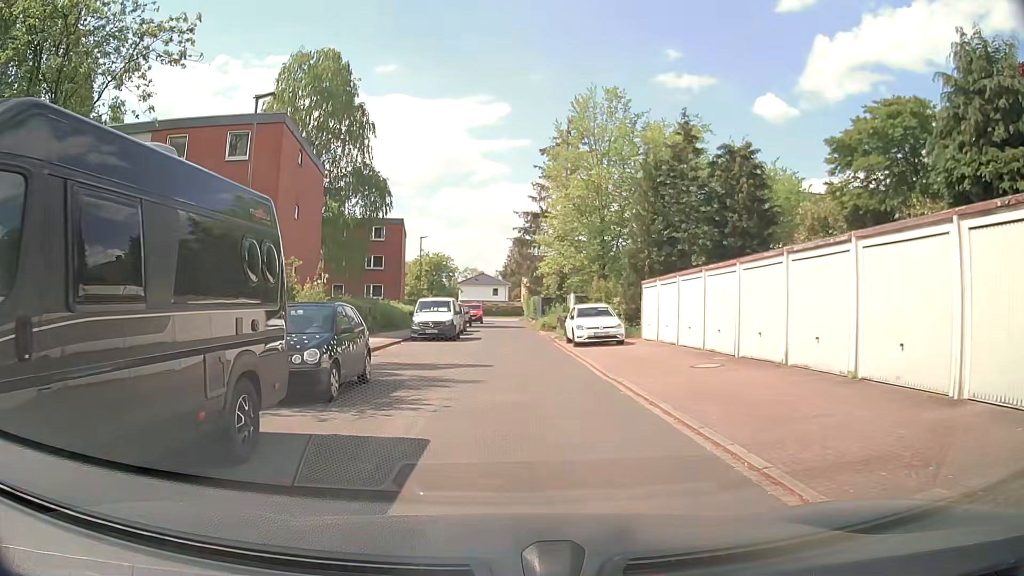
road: residential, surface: asphalt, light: Day
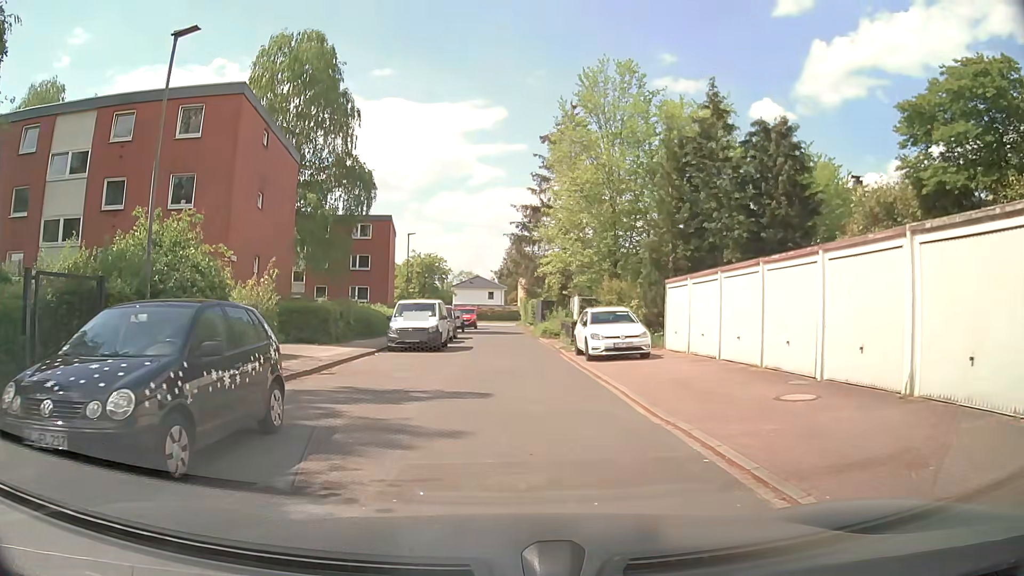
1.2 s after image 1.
(+0.1, +4.9) m; +1°
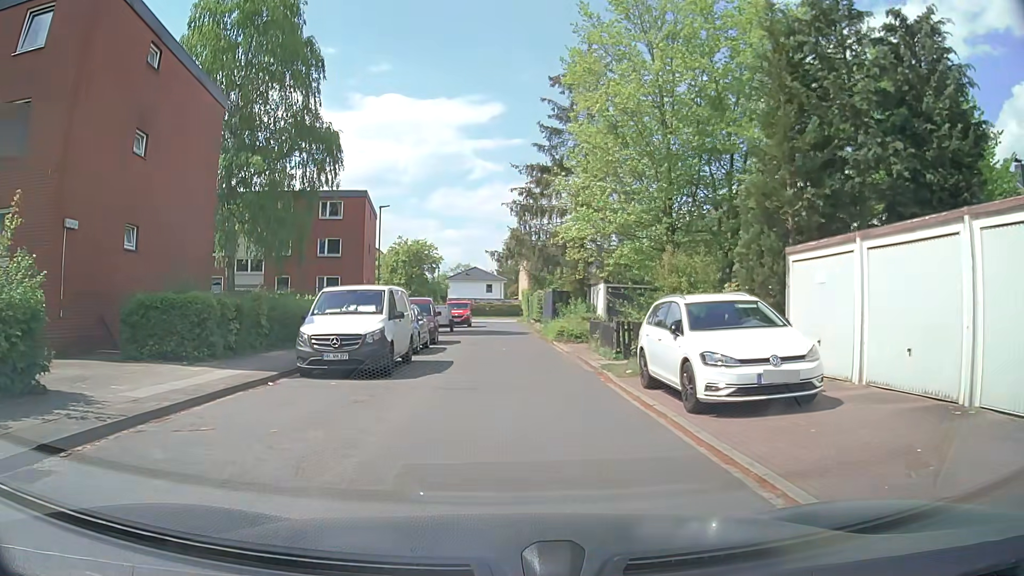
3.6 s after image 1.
(+0.2, +10.6) m; +1°
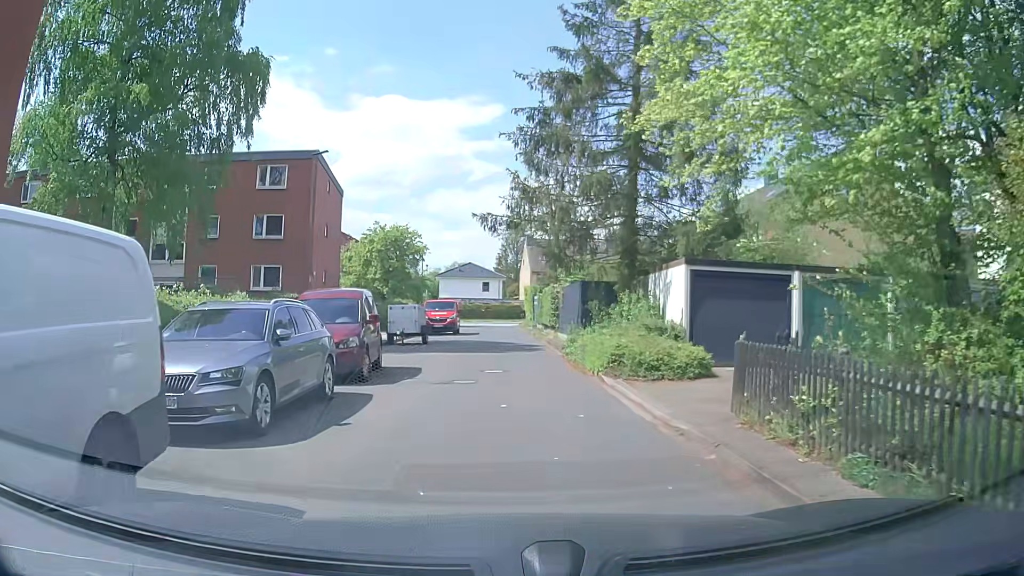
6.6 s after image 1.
(-0.2, +13.2) m; 0°
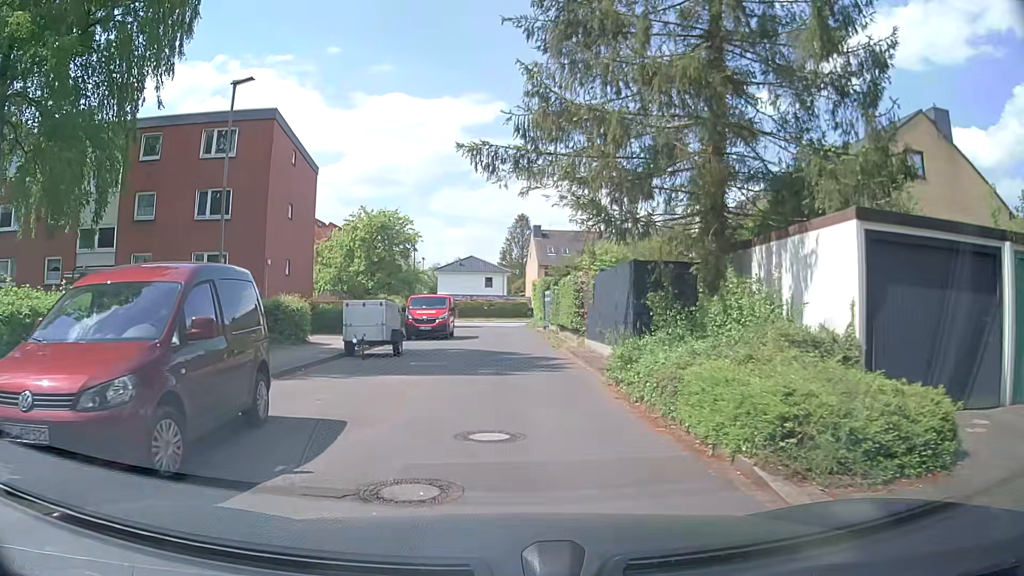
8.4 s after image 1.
(-0.1, +8.0) m; -2°
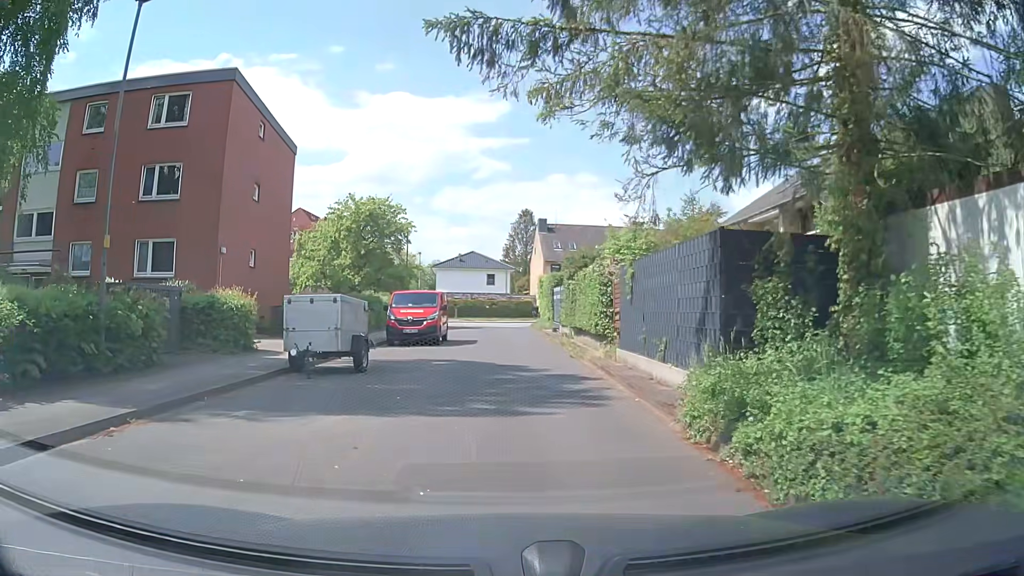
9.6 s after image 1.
(+0.1, +5.3) m; +2°
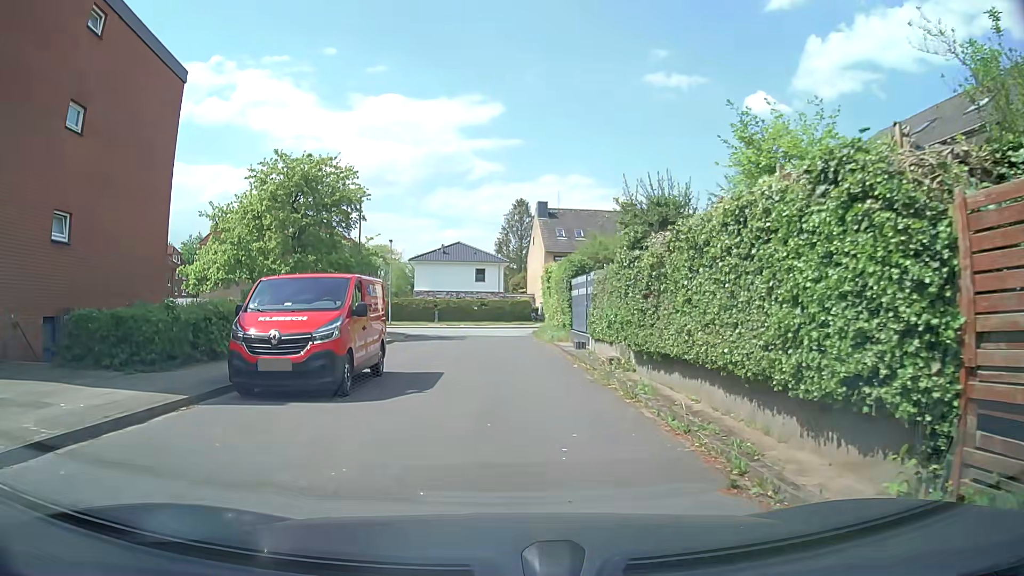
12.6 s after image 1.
(-0.2, +13.3) m; +1°
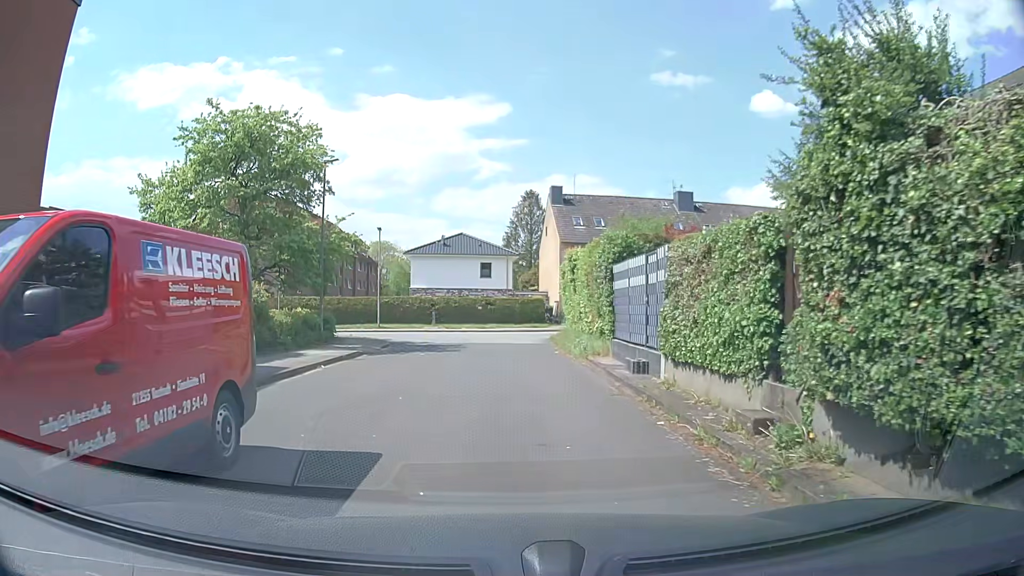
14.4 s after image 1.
(-0.2, +8.1) m; -2°
